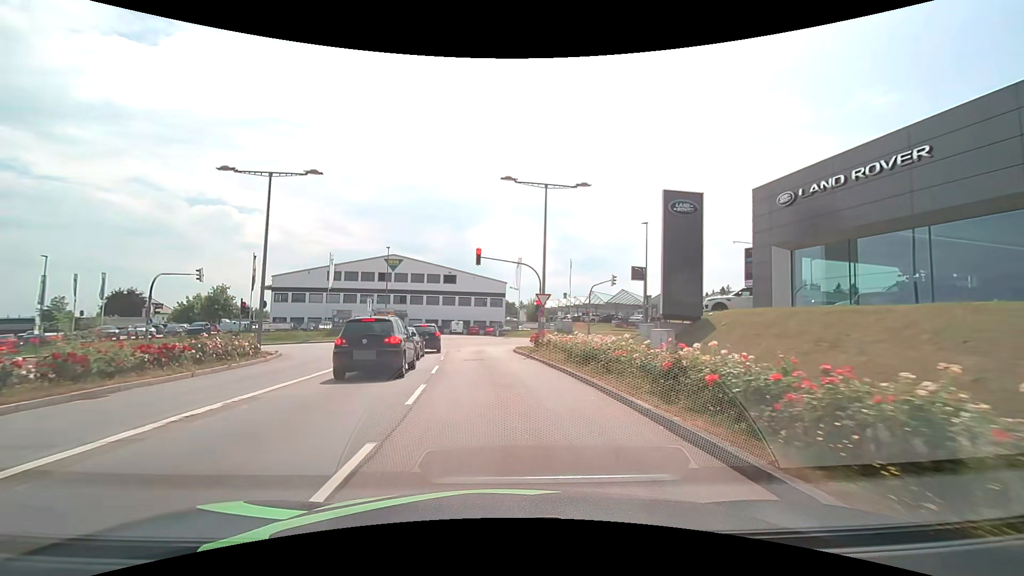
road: secondary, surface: asphalt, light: Day
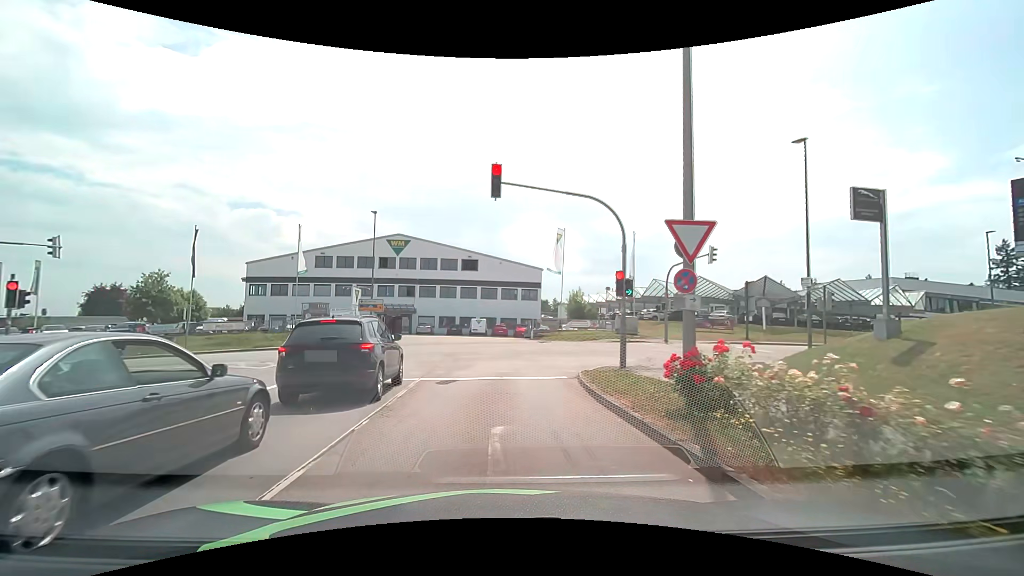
(-0.6, +17.6) m; -4°
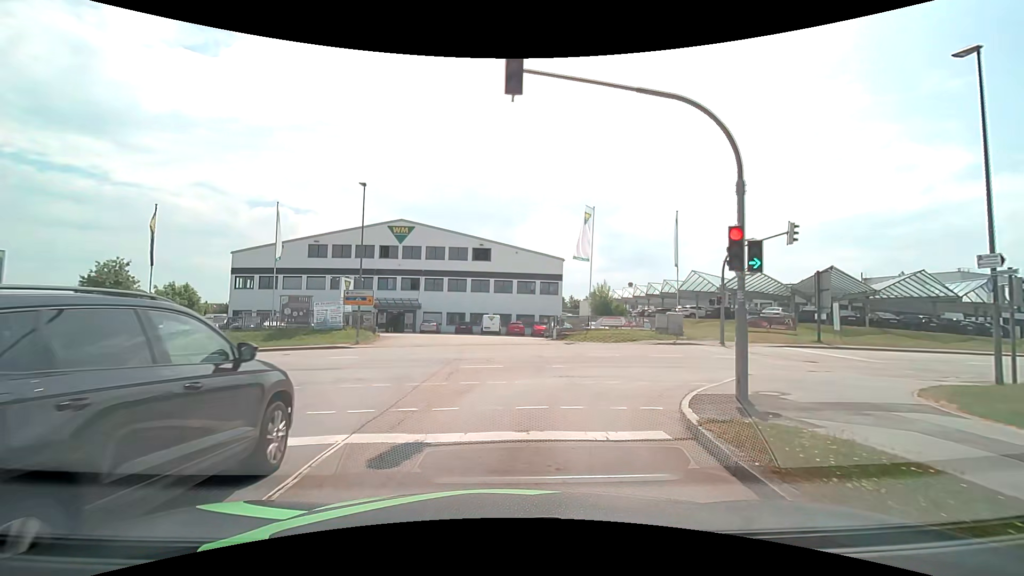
(-0.1, +7.3) m; -2°
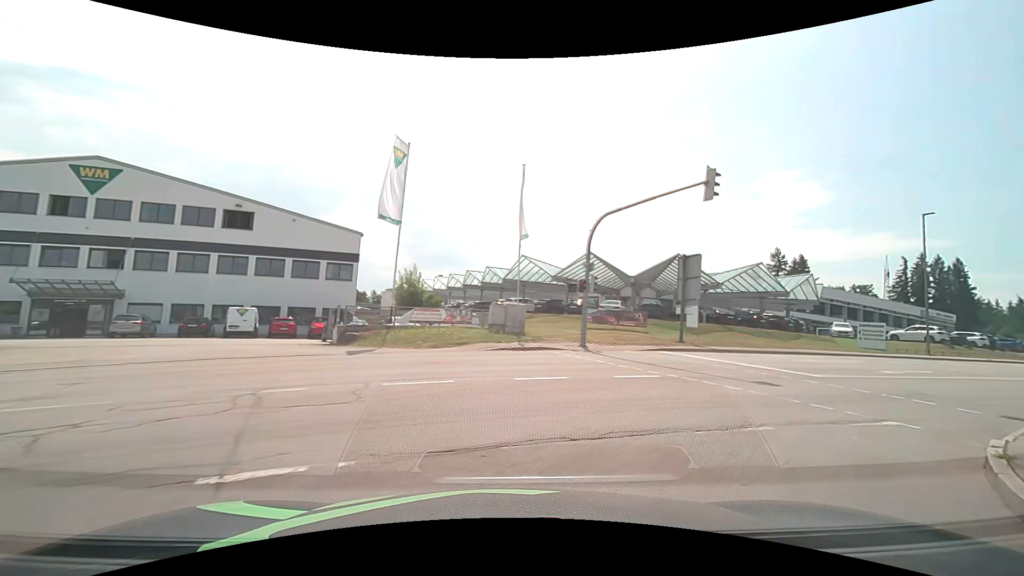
(+1.4, +12.4) m; +21°
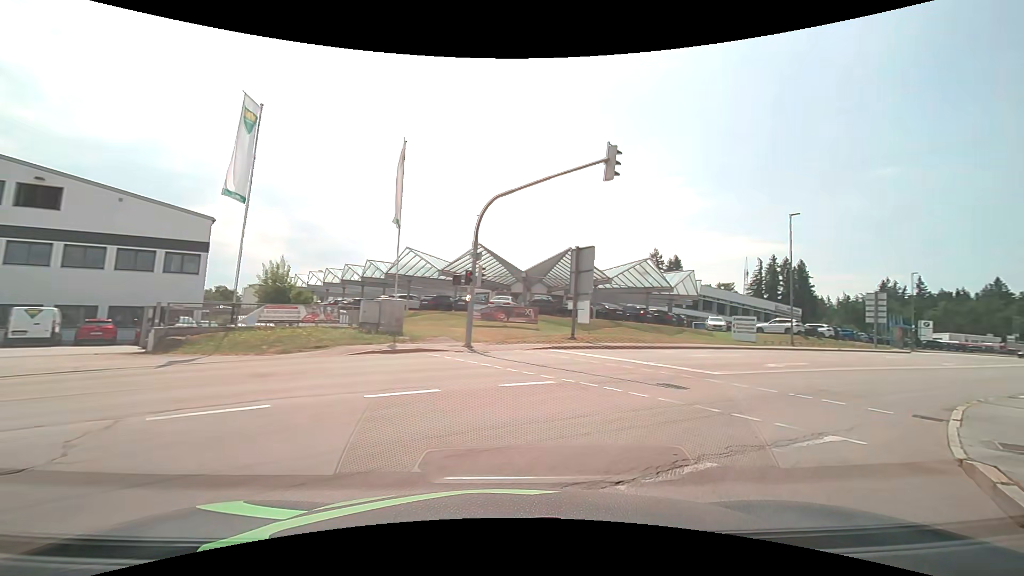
(+0.4, +2.8) m; +12°
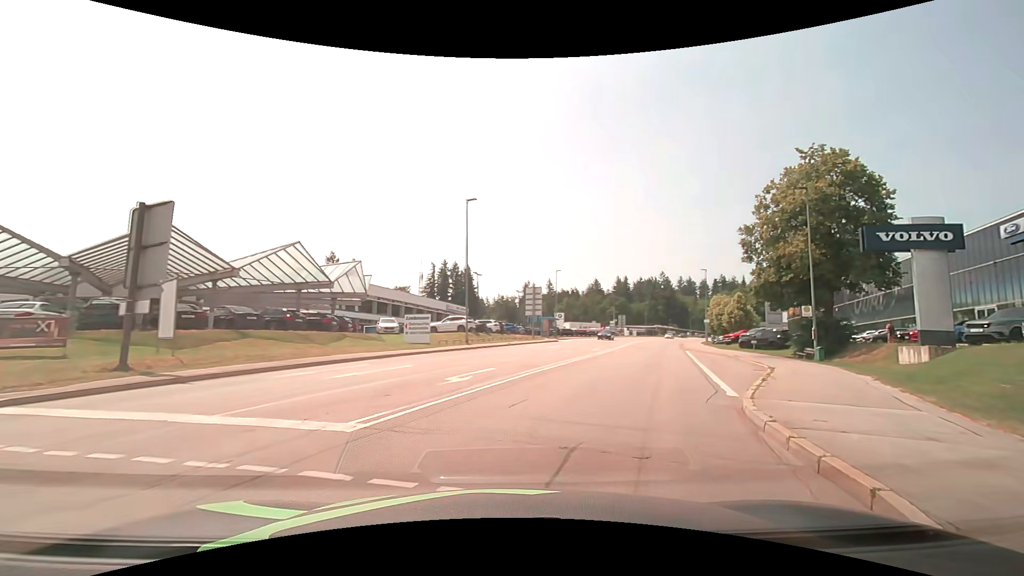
(+3.2, +8.8) m; +37°
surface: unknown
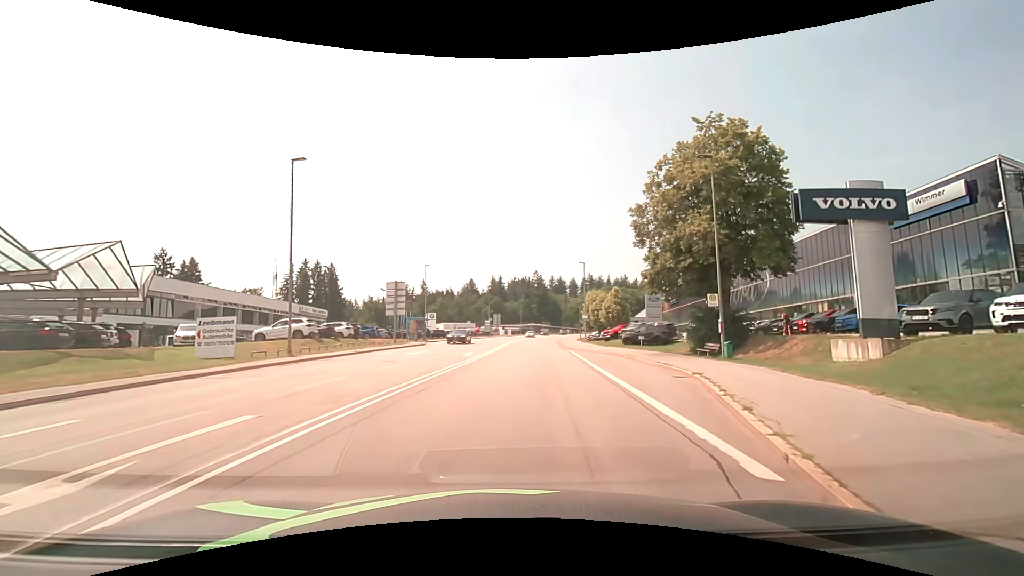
(+1.1, +7.8) m; +14°
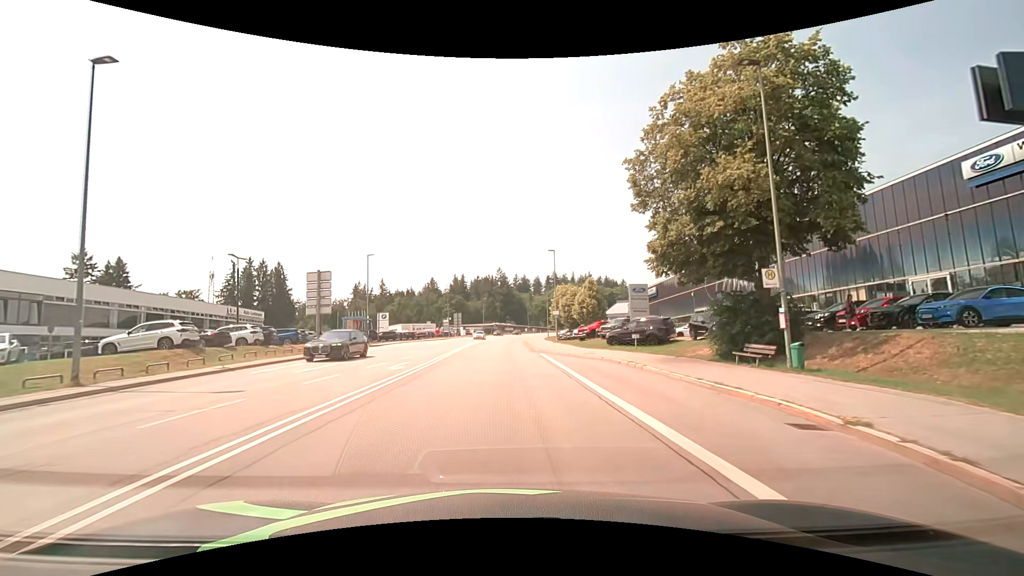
(+0.5, +9.7) m; +3°
